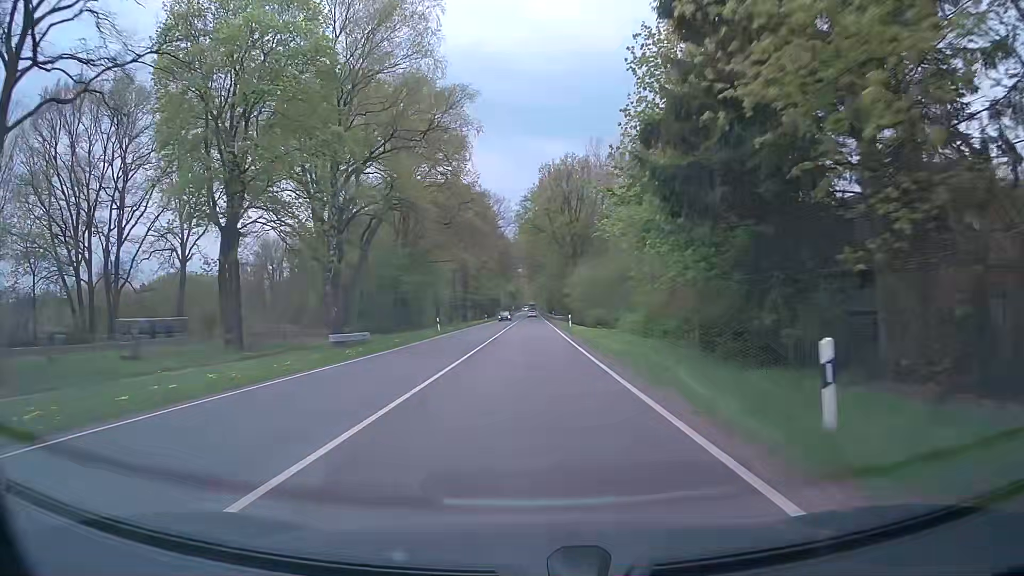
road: primary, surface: asphalt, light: Day
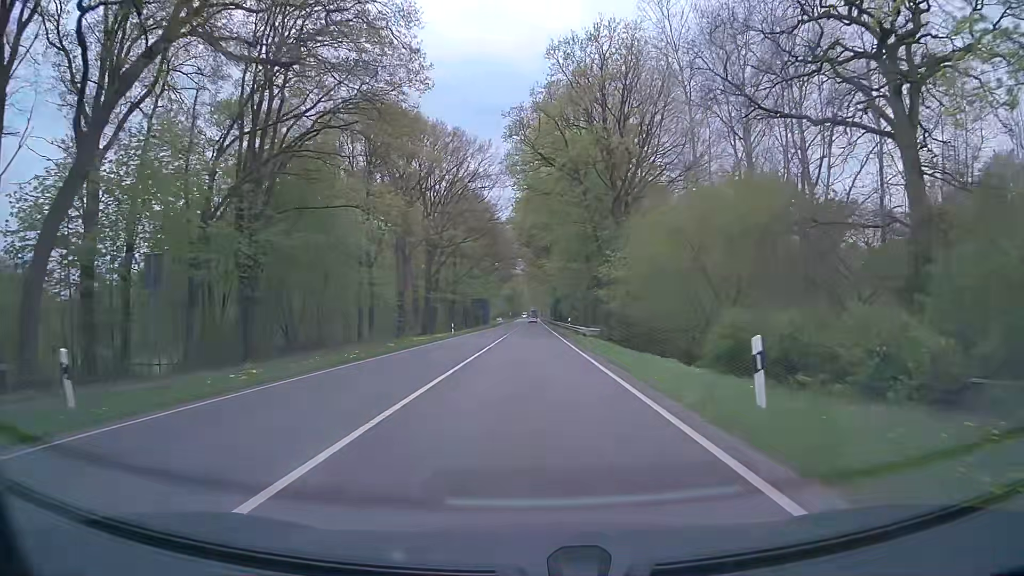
(+0.2, +43.1) m; 0°
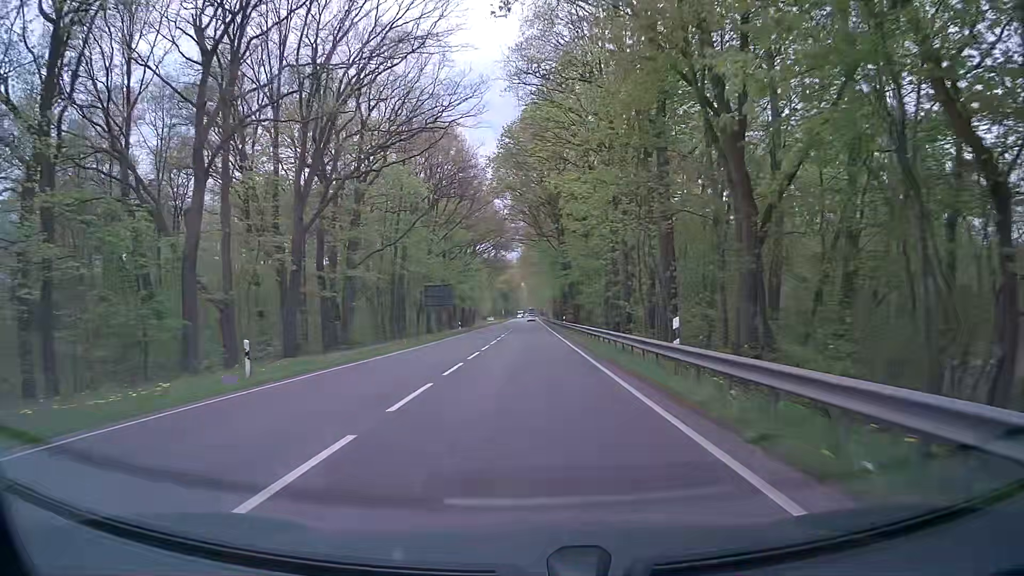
(+0.1, +42.9) m; 0°
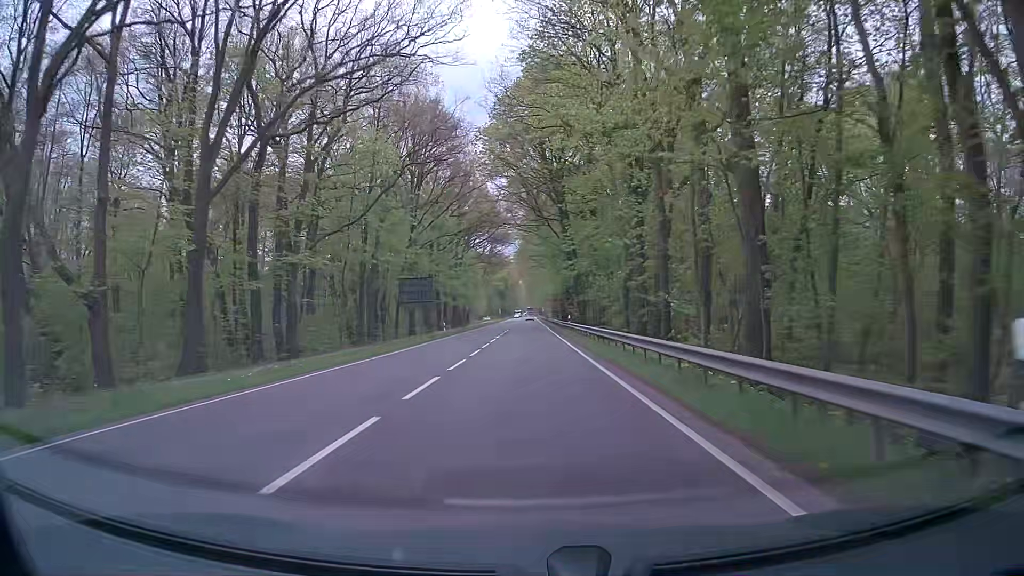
(0.0, +10.7) m; 0°
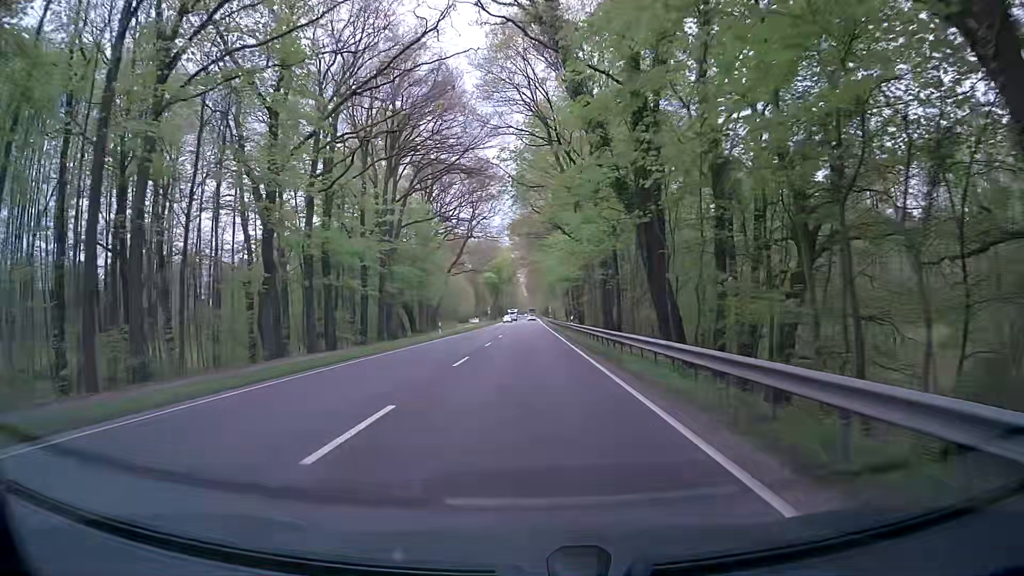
(-0.4, +53.6) m; 0°
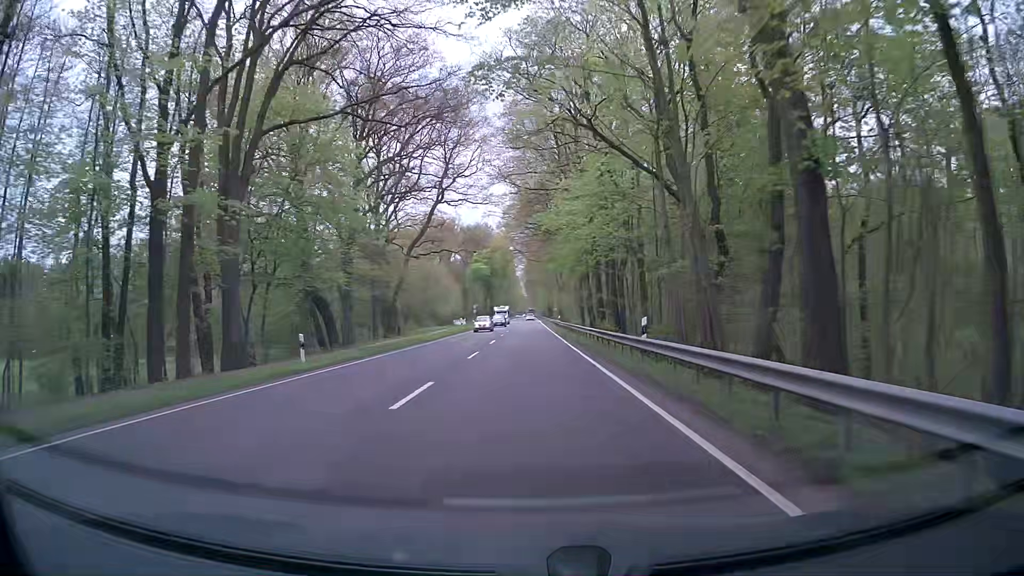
(-0.2, +32.2) m; 0°
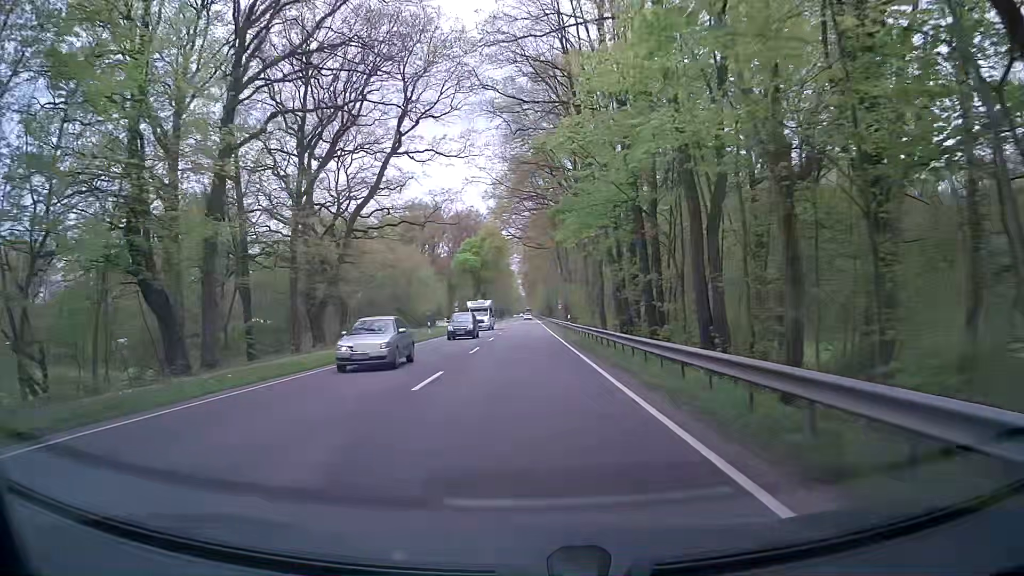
(-0.1, +21.5) m; -1°
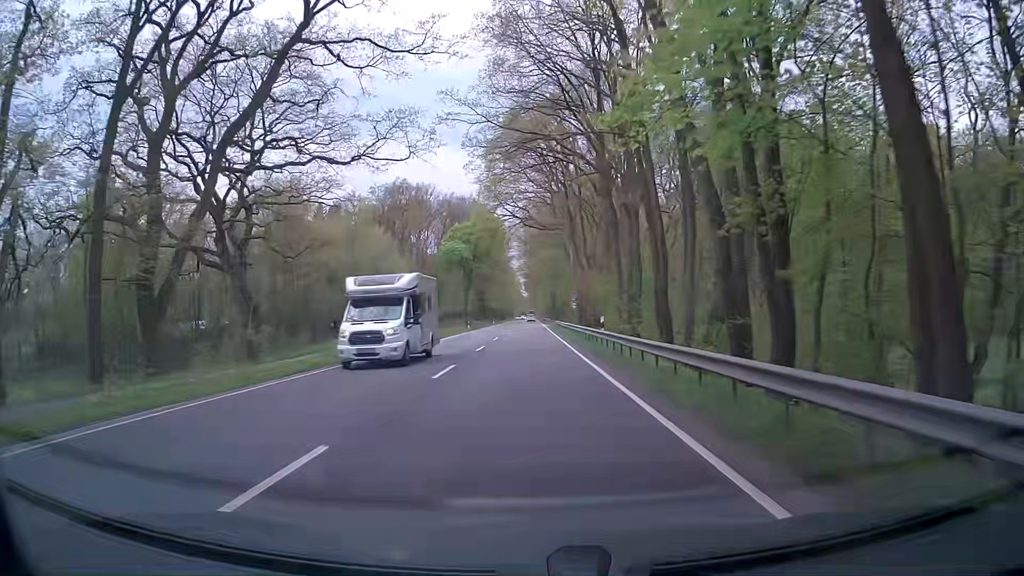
(+0.2, +21.5) m; +1°
